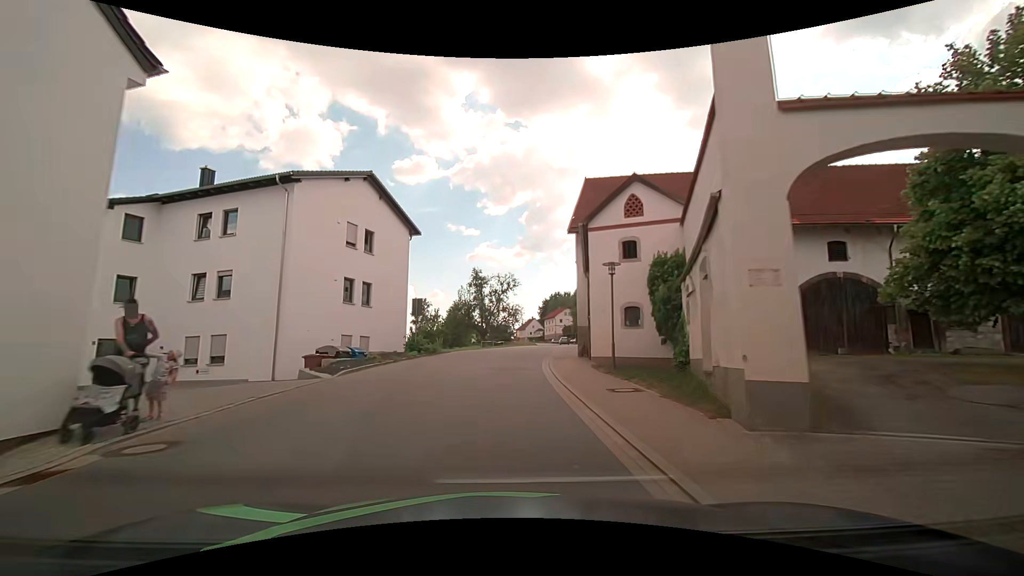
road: tertiary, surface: asphalt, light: Day
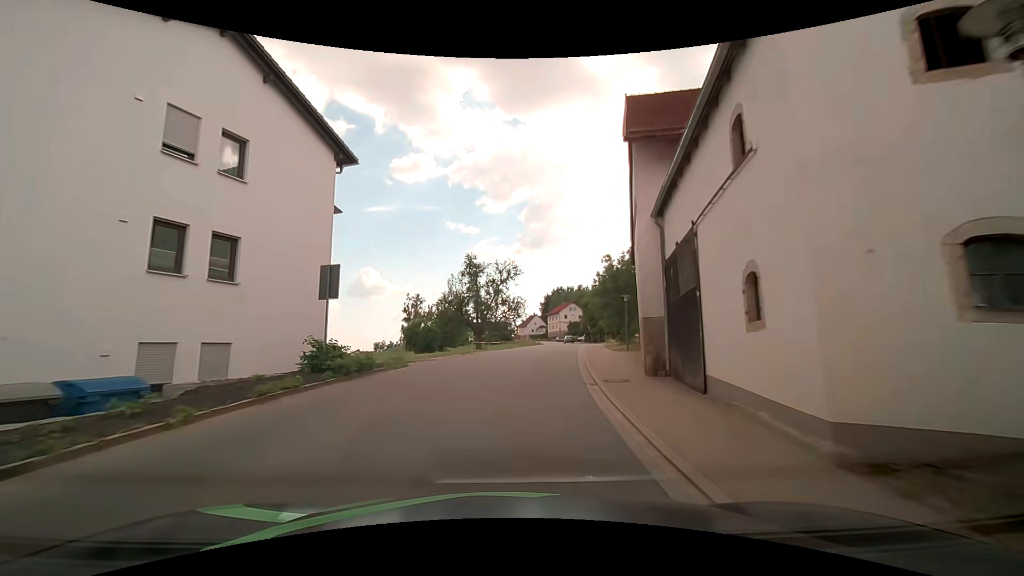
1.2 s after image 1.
(-0.2, +14.2) m; 0°
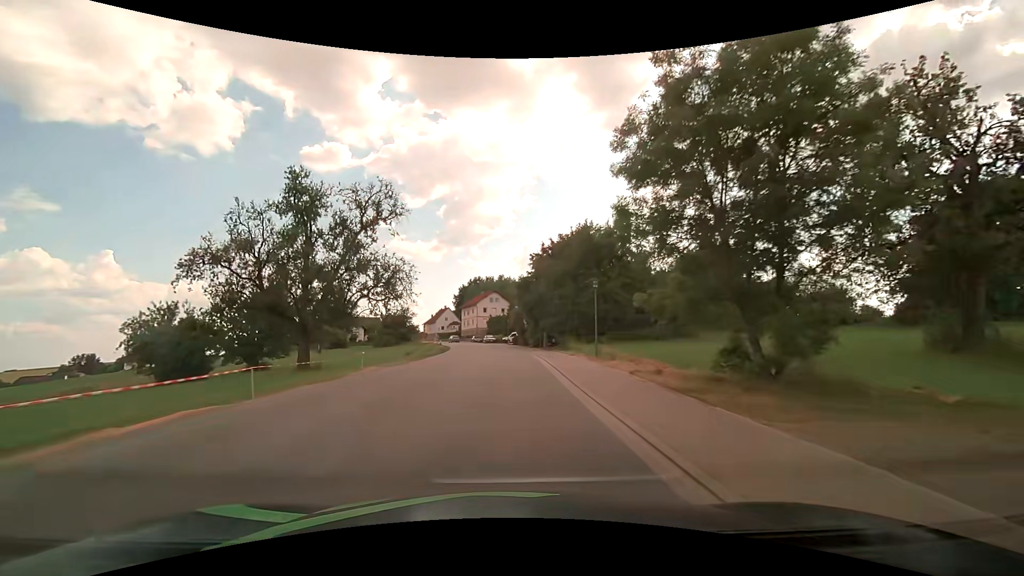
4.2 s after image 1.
(+2.9, +36.4) m; +9°
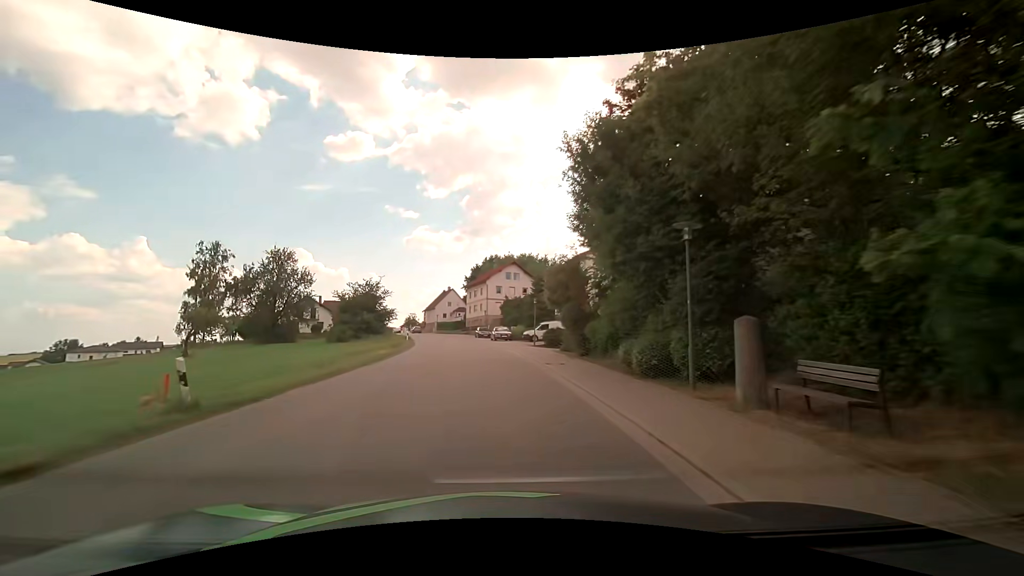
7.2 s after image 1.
(+0.1, +38.2) m; -2°
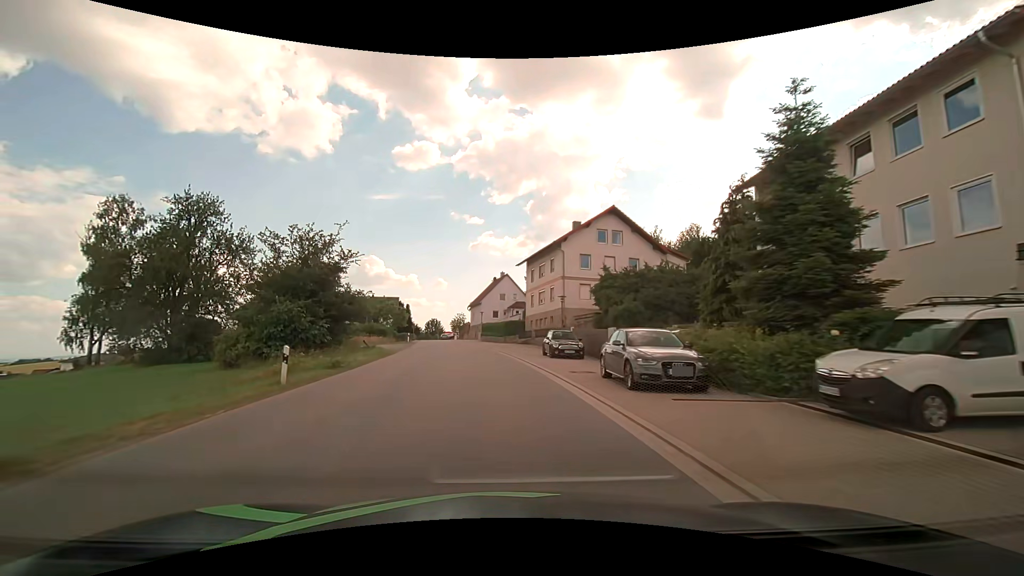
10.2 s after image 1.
(-2.2, +38.7) m; -7°
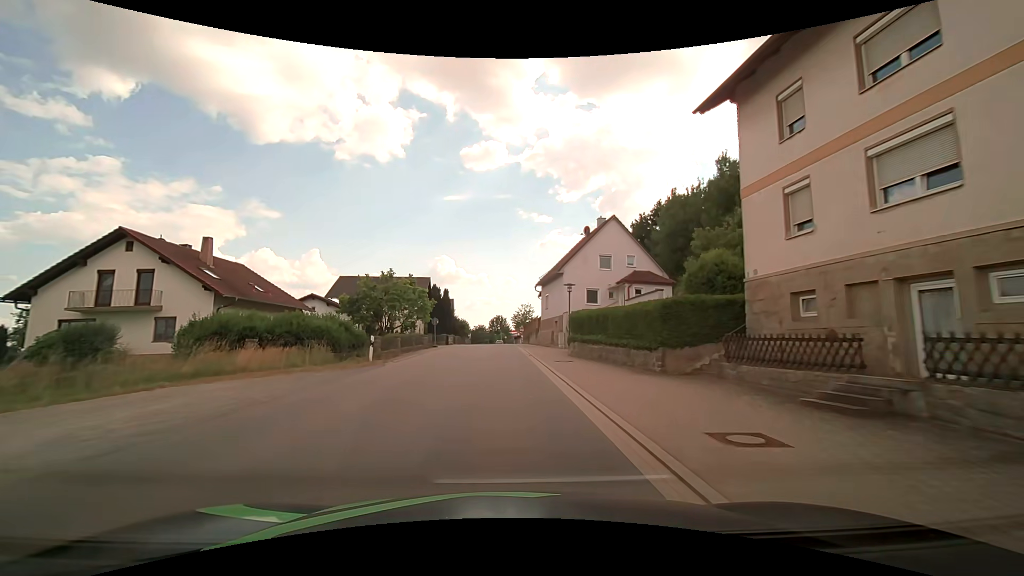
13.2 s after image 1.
(-2.9, +38.6) m; -8°
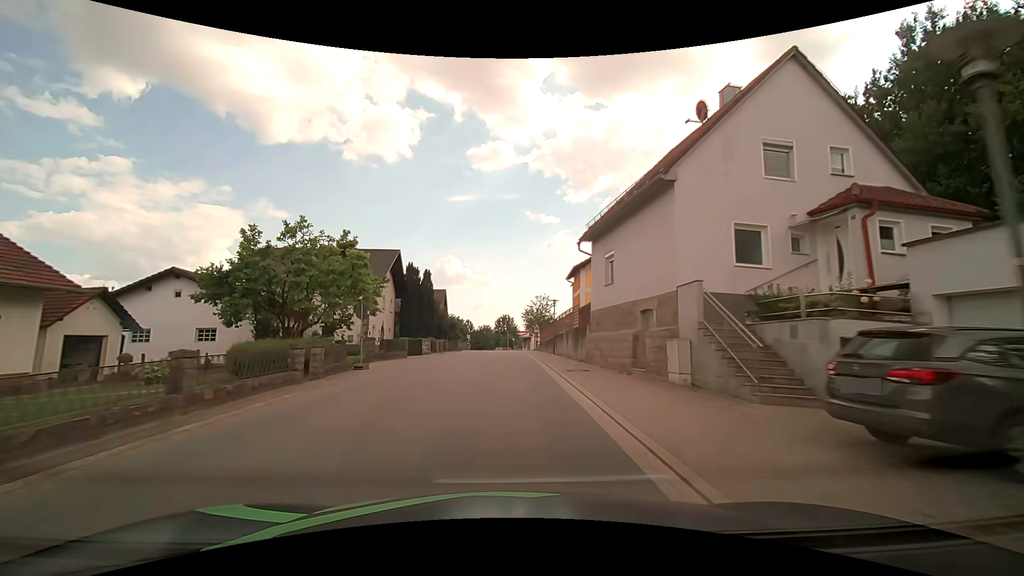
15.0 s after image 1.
(-0.3, +23.4) m; -1°
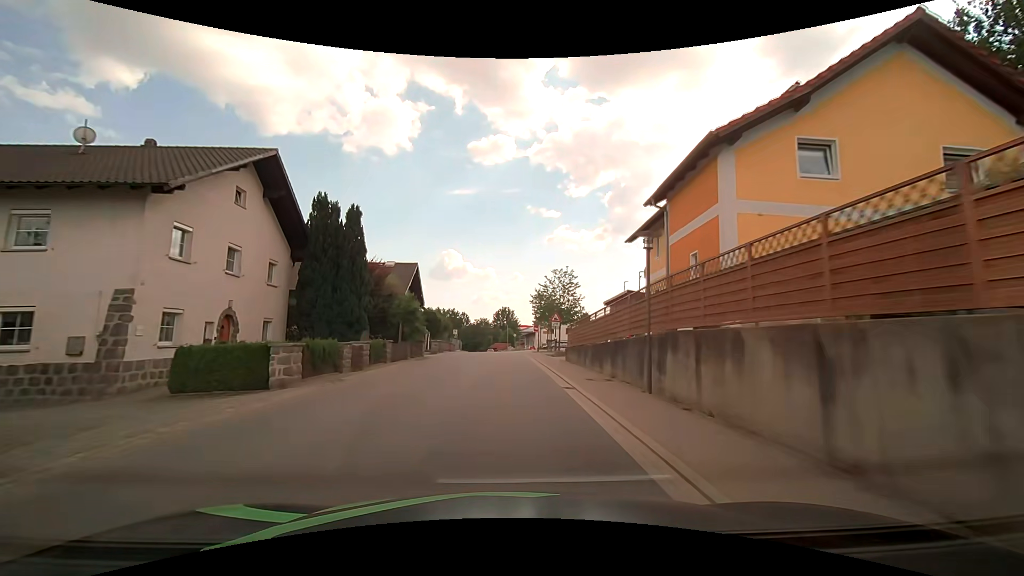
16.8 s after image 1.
(-0.1, +23.5) m; 0°
(0, +10) (0, +20) (0, +30) (0, +40) (0, +50) (0, +60) (-1, +70) (-1, +80) (-2, +90) (-2, +100) m
